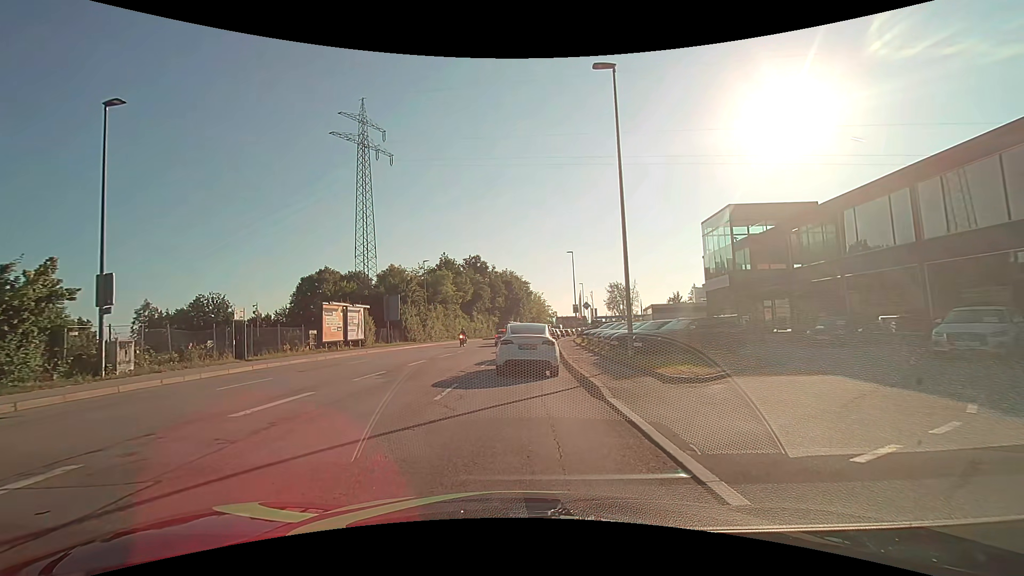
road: tertiary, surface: asphalt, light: Day
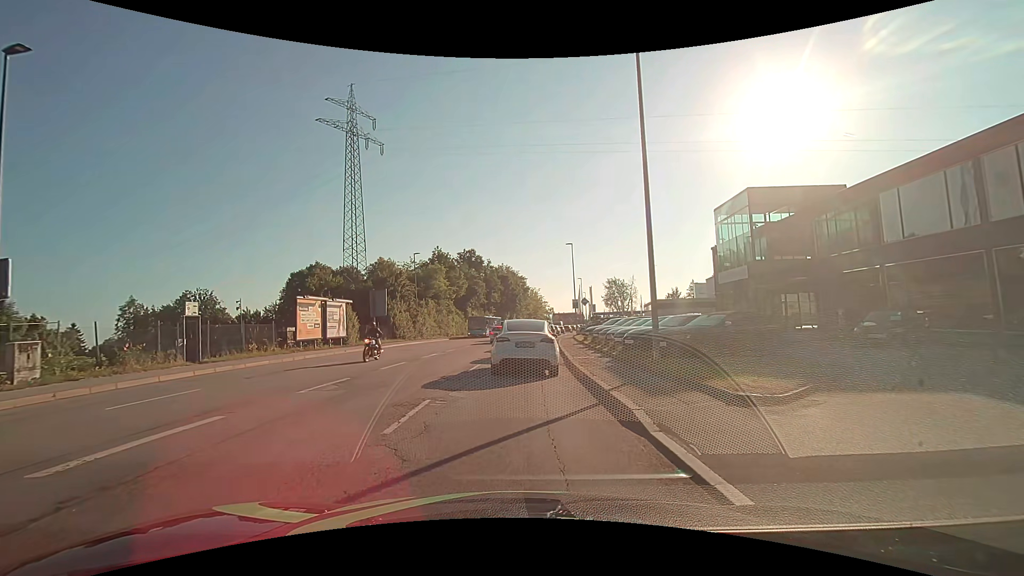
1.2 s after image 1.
(0.0, +3.5) m; +1°
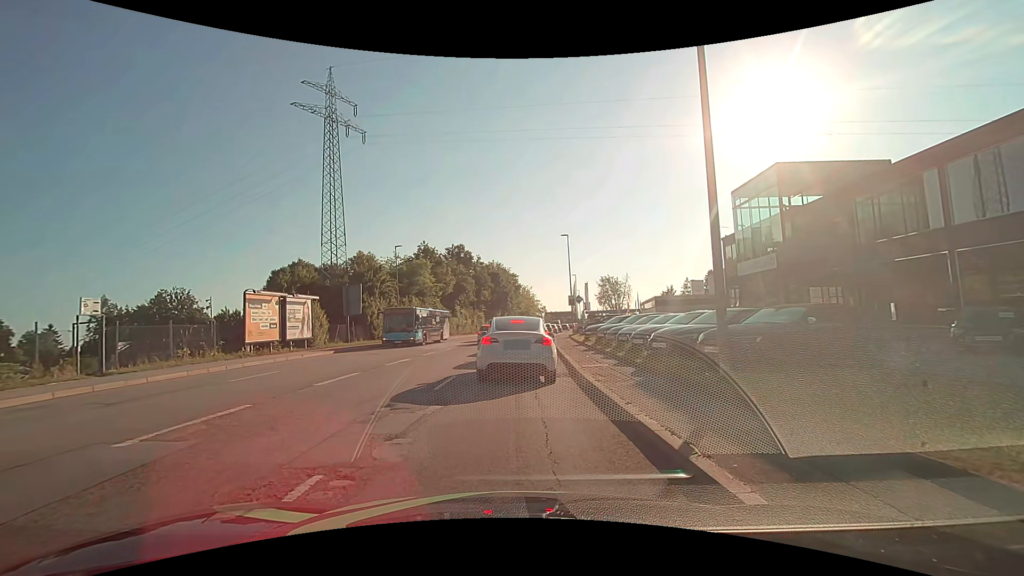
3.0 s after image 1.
(0.0, +4.7) m; -1°
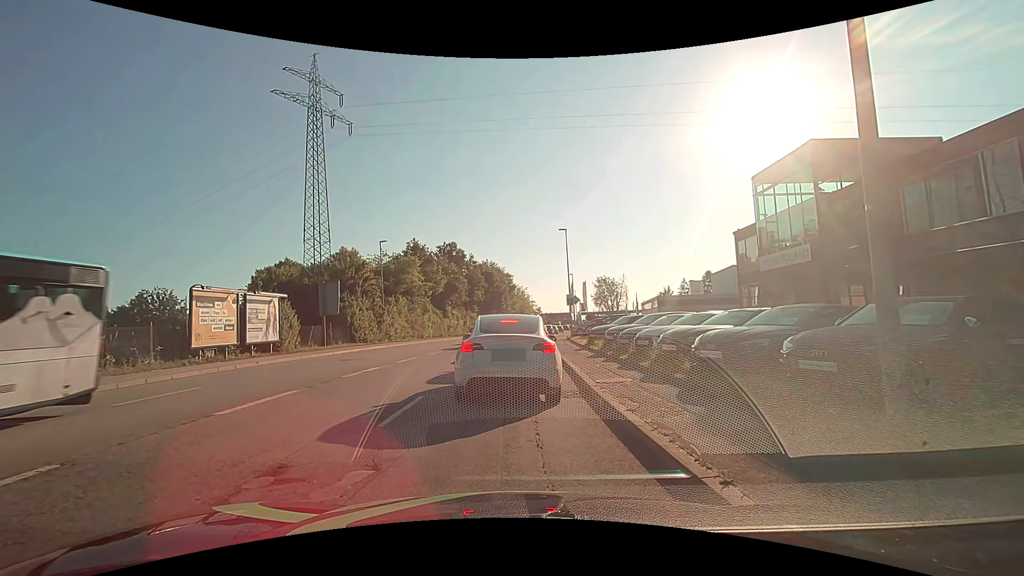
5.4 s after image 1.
(0.0, +3.7) m; 0°
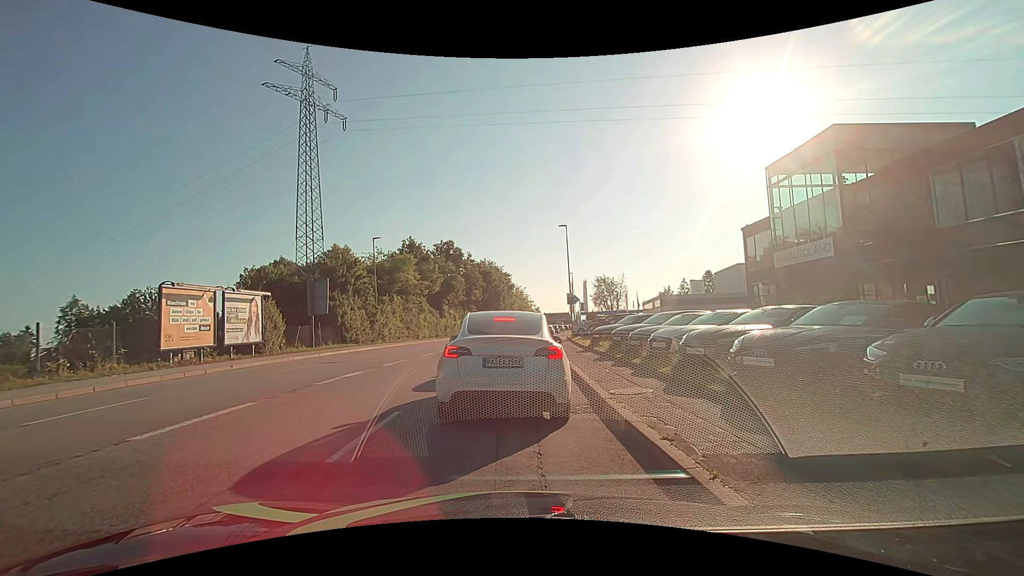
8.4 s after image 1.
(0.0, +1.8) m; 0°
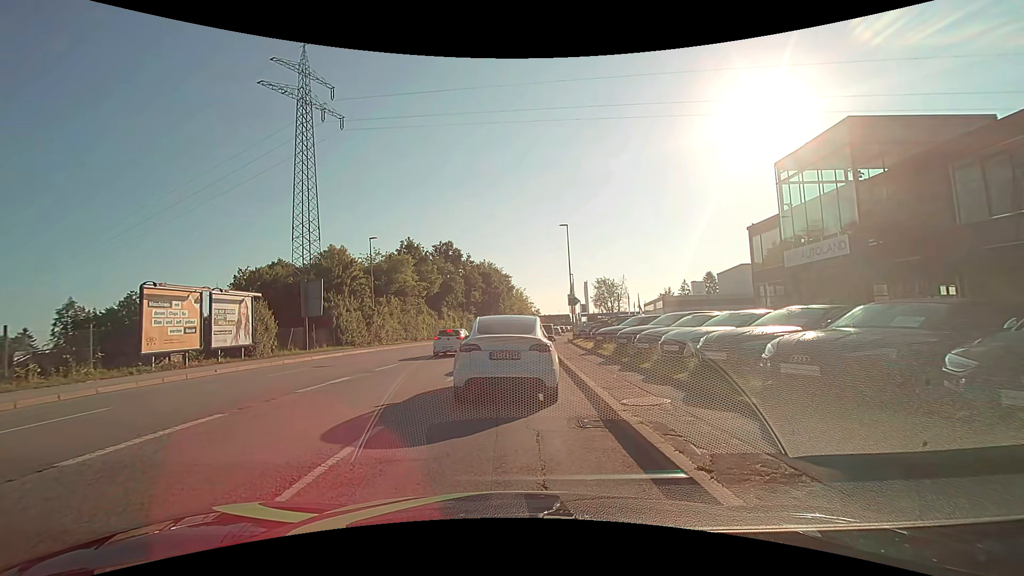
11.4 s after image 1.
(0.0, +1.1) m; 0°
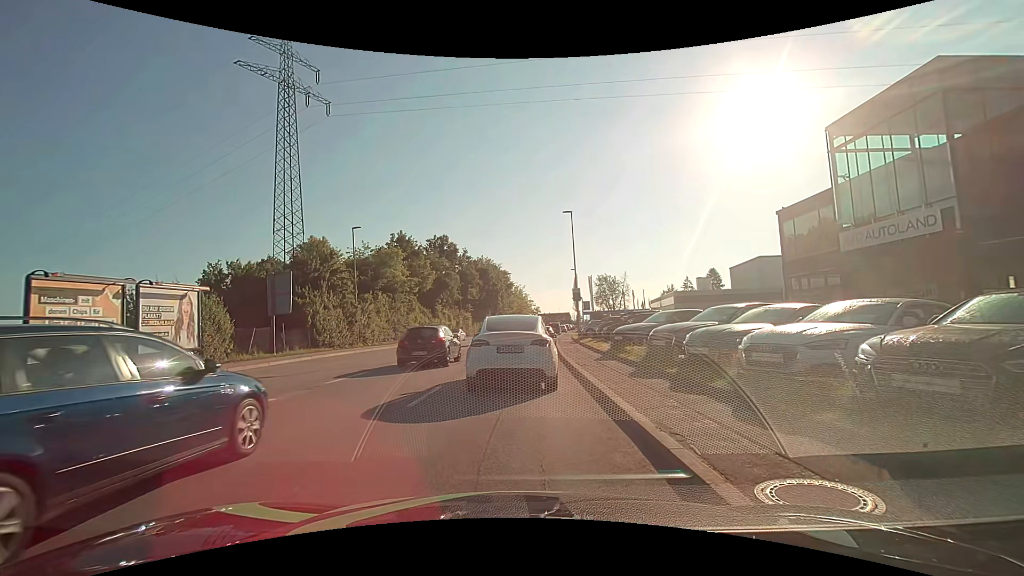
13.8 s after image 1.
(+0.1, +4.7) m; +2°
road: service
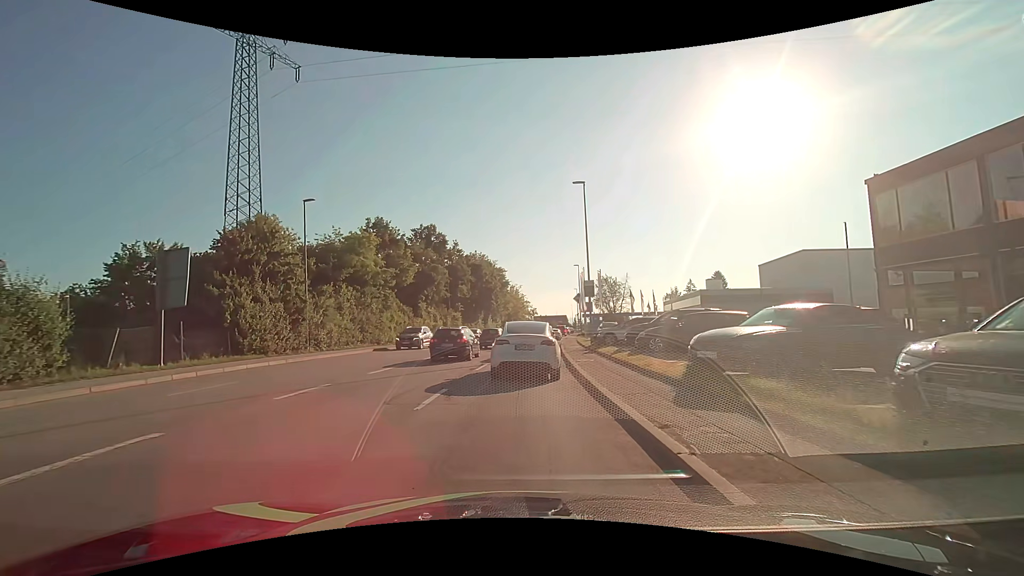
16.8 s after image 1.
(0.0, +9.3) m; +1°
